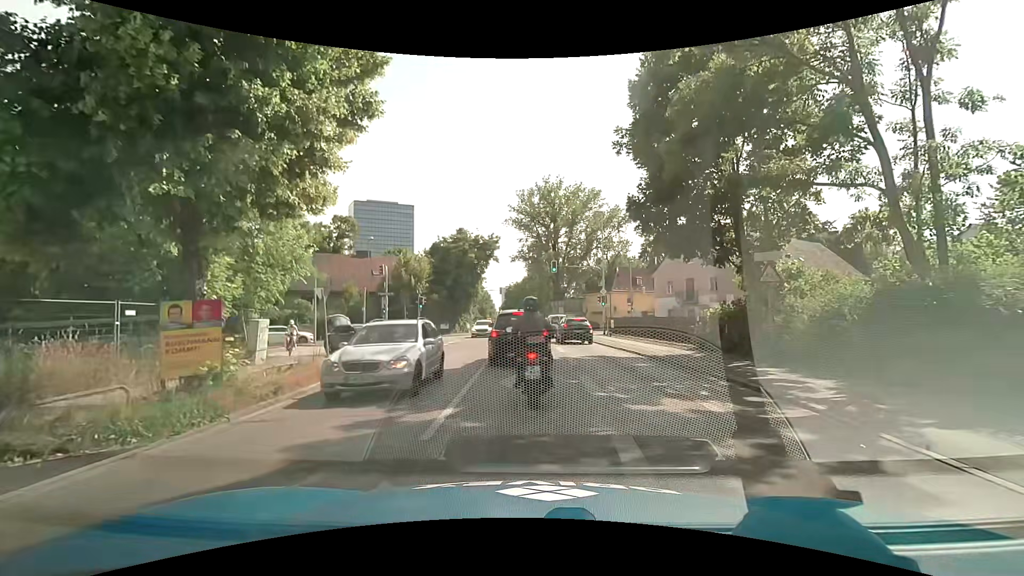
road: secondary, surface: asphalt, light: Day
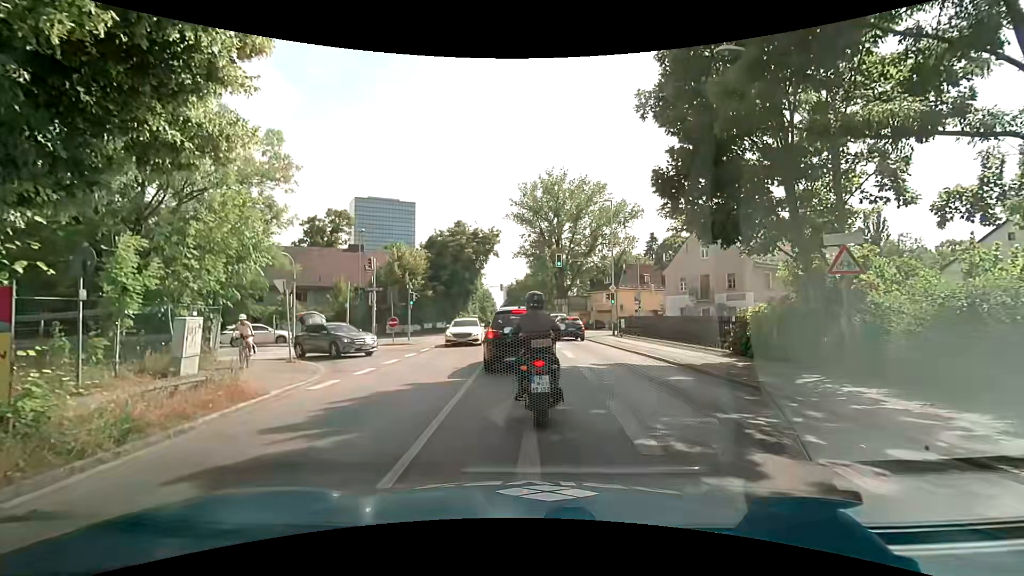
(-0.1, +3.5) m; -1°
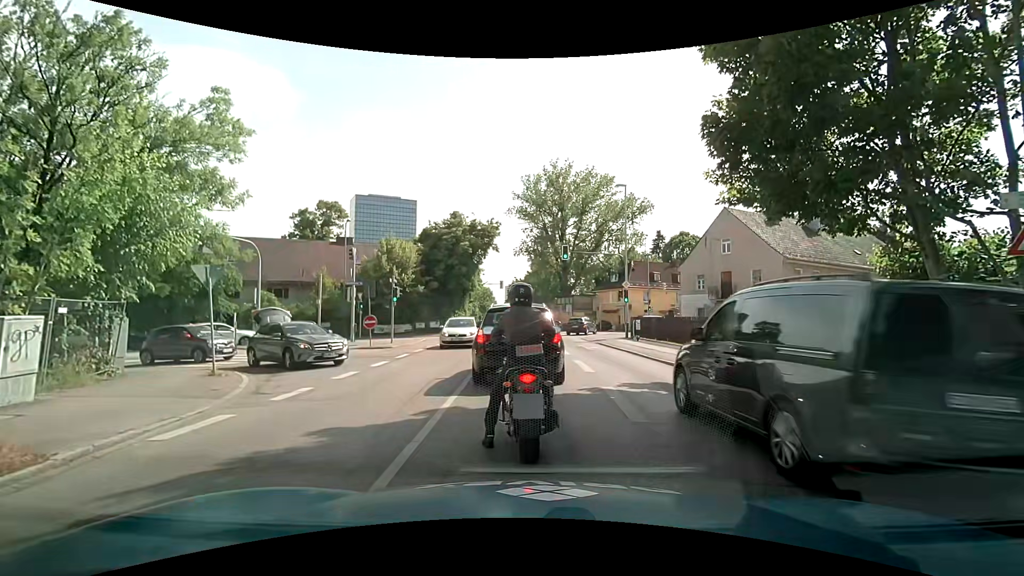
(-0.1, +4.3) m; -2°
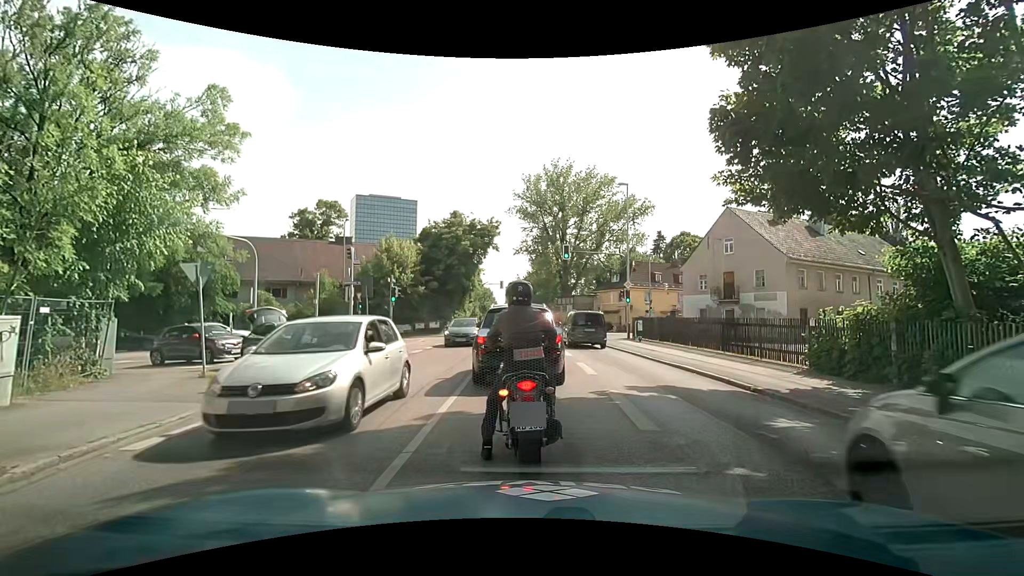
(0.0, +0.5) m; 0°
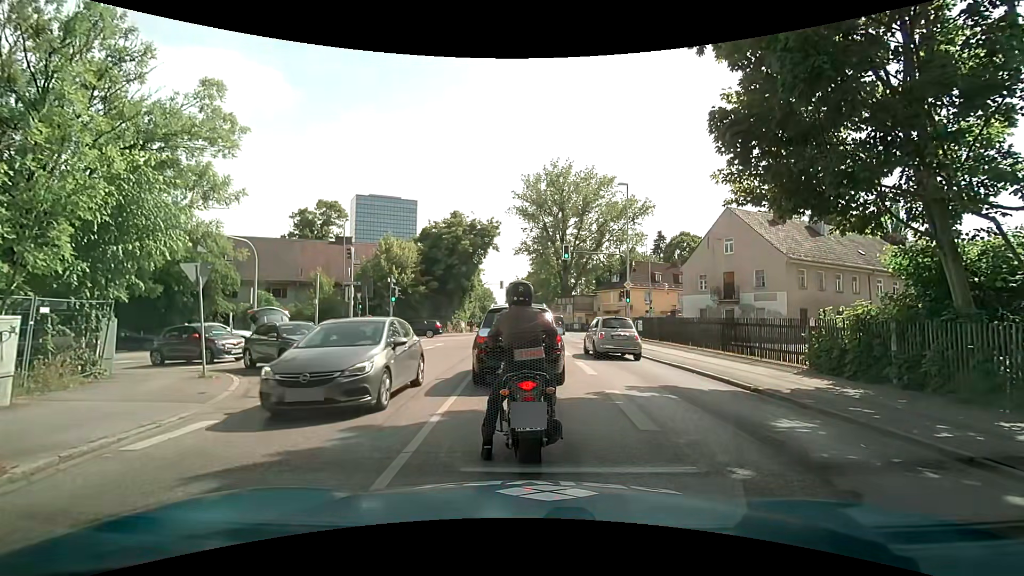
(0.0, 0.0) m; 0°
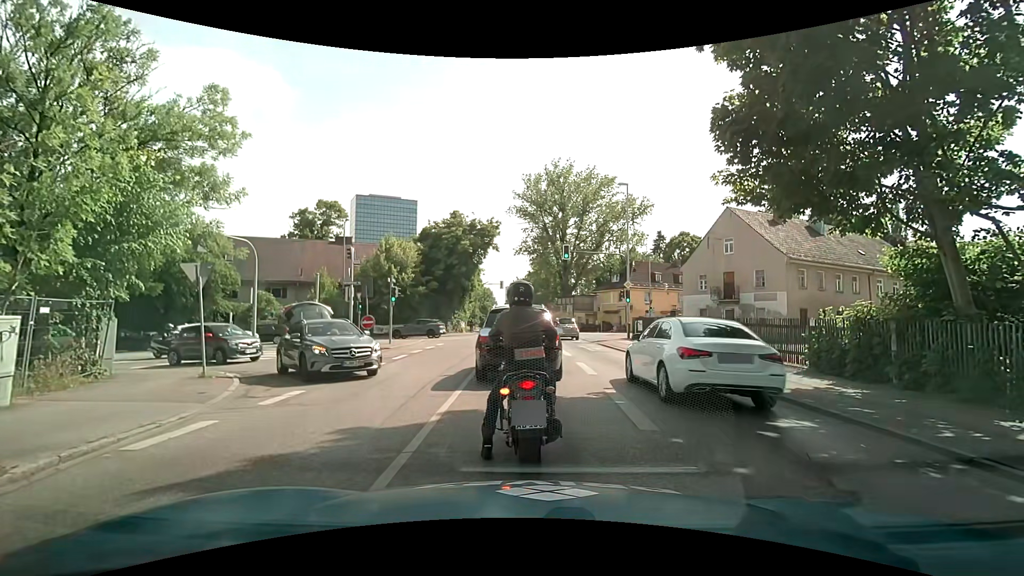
(0.0, 0.0) m; 0°
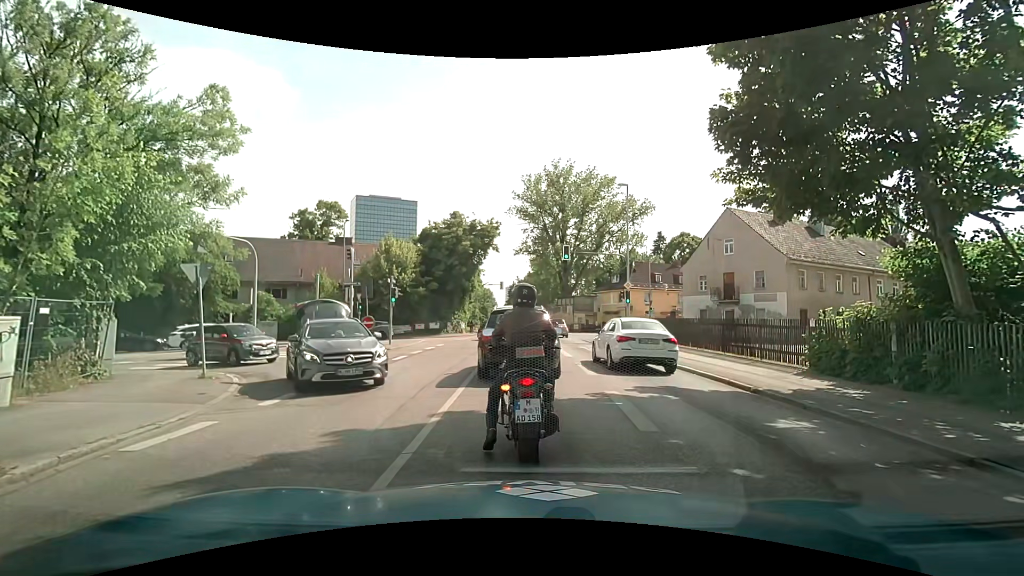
(0.0, 0.0) m; 0°
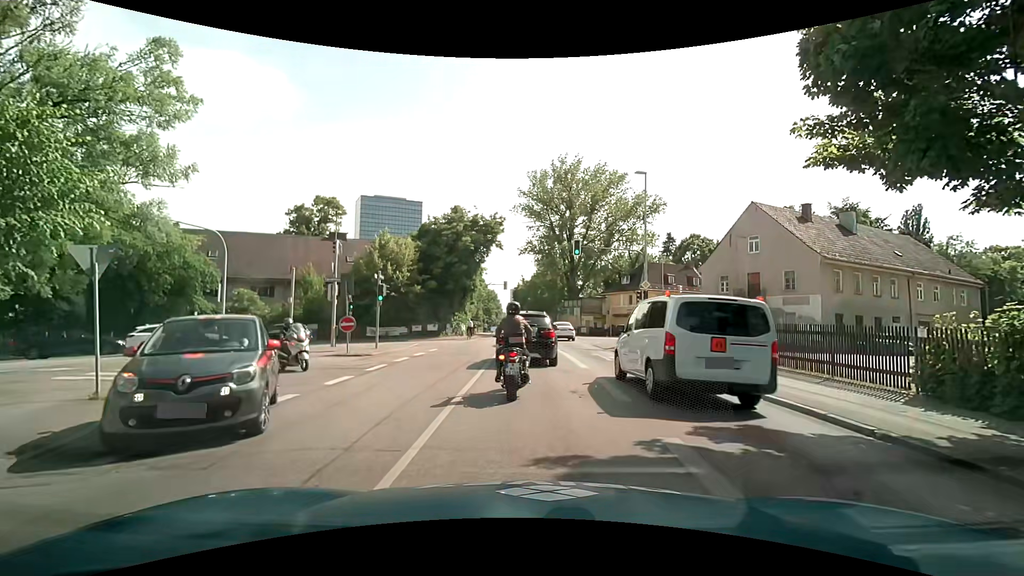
(+0.1, +3.7) m; +1°
